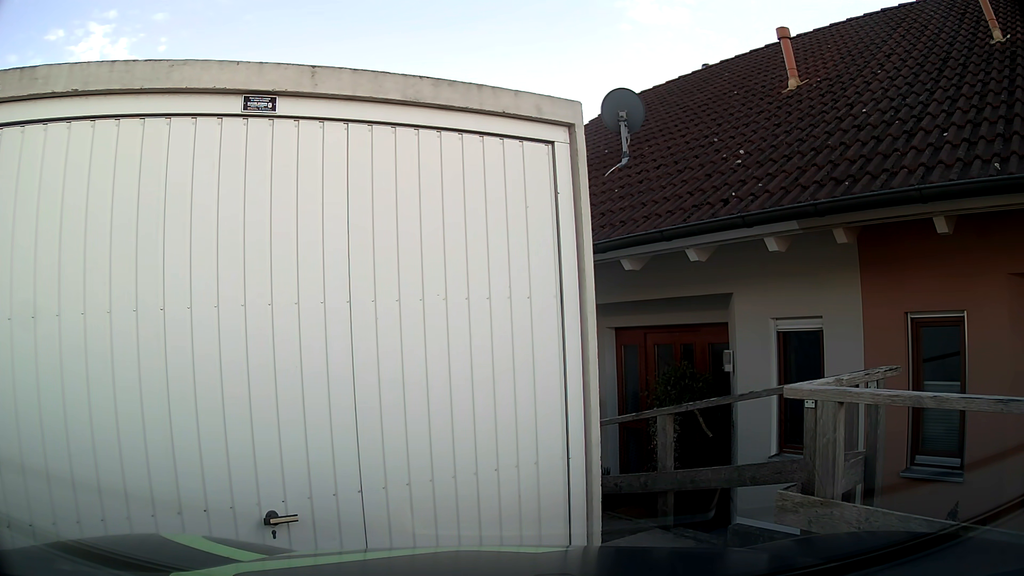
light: Day
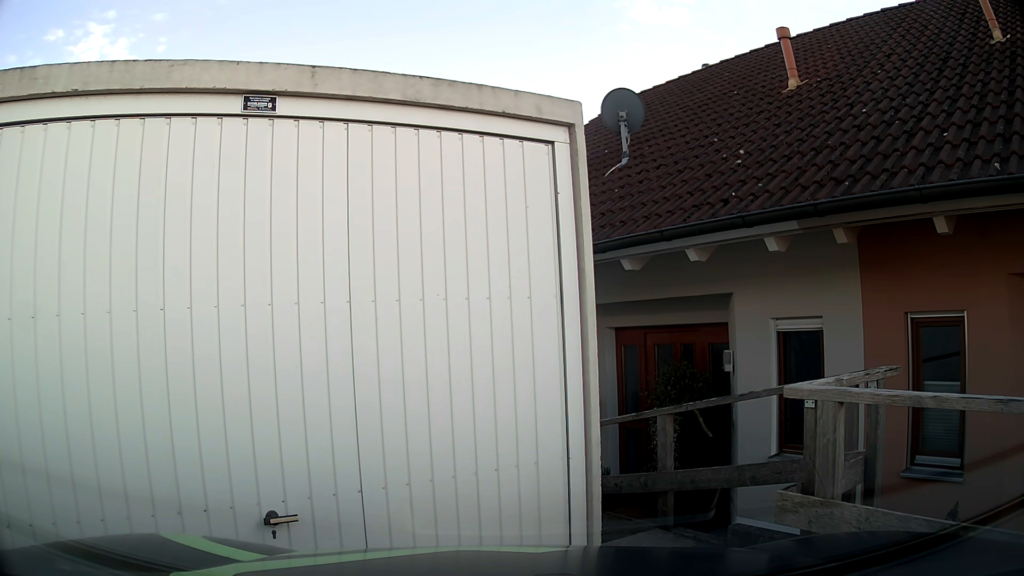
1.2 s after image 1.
(0.0, 0.0) m; 0°
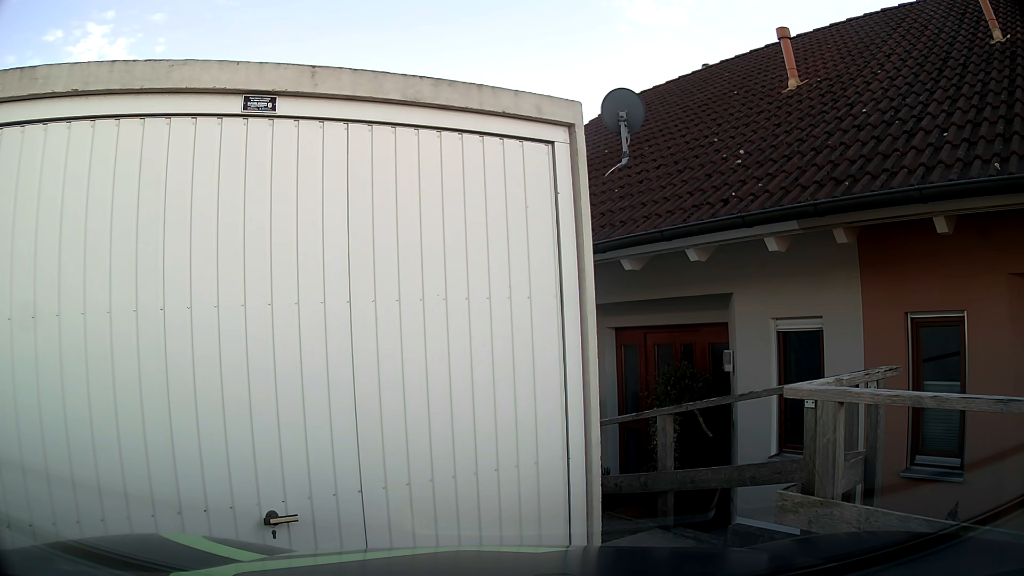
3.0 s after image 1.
(0.0, 0.0) m; 0°
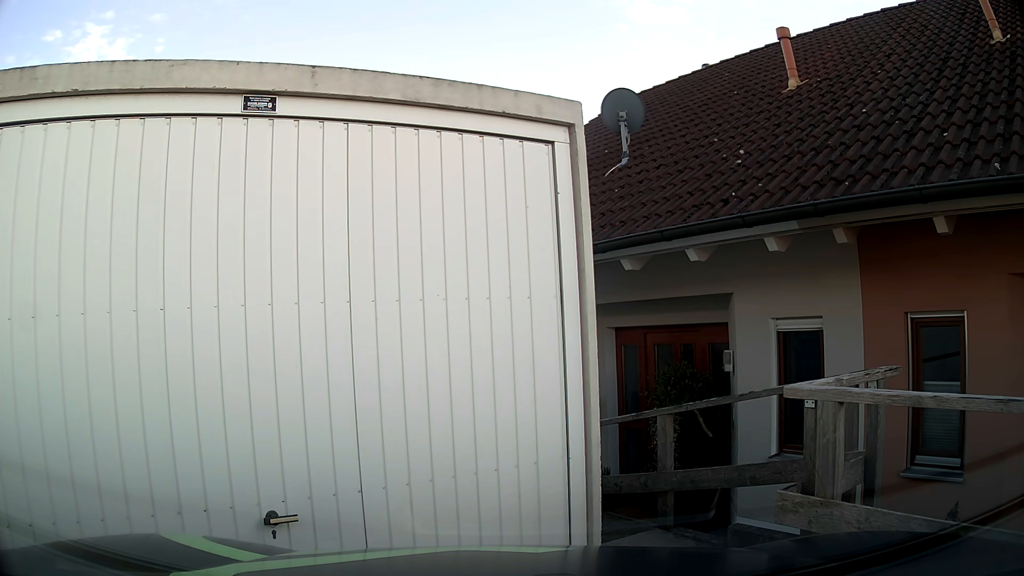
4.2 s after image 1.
(0.0, 0.0) m; 0°
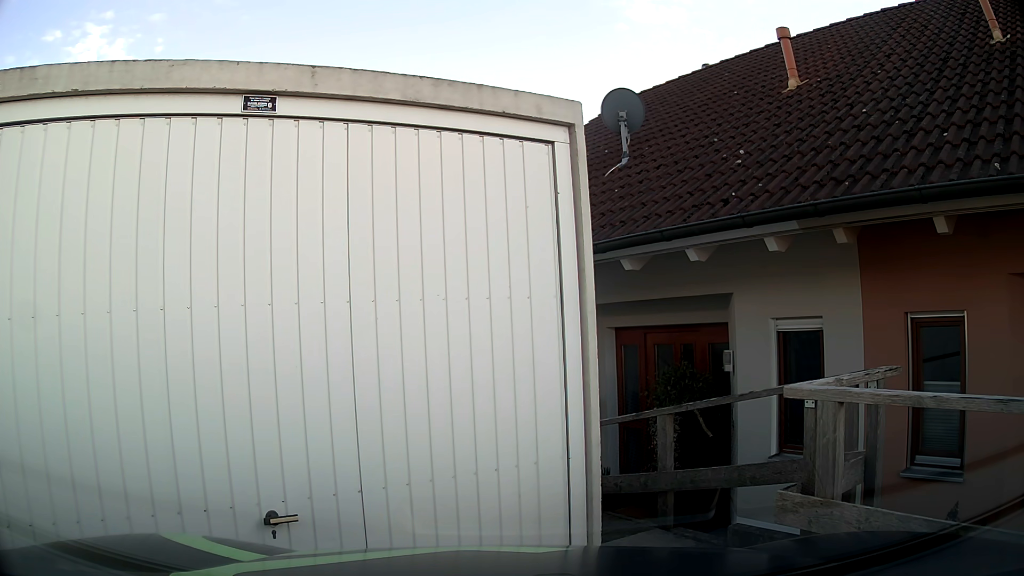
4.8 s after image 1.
(0.0, 0.0) m; 0°
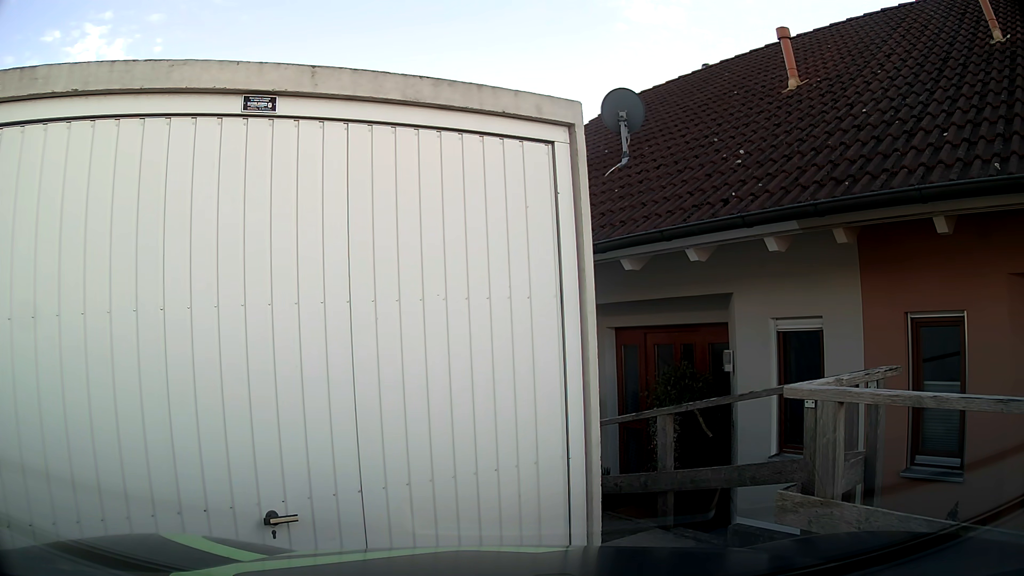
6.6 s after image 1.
(0.0, 0.0) m; 0°
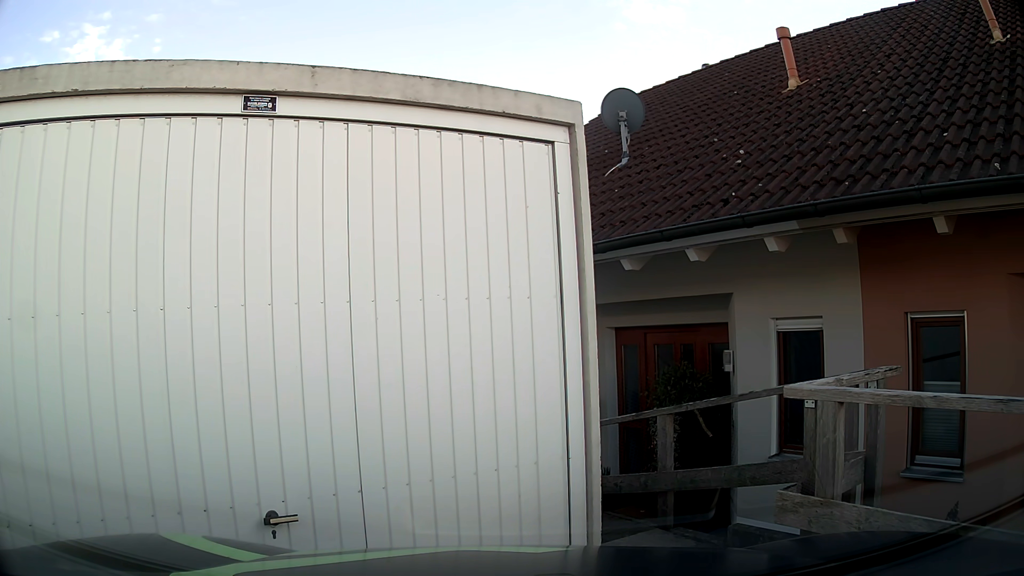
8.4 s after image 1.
(0.0, 0.0) m; 0°
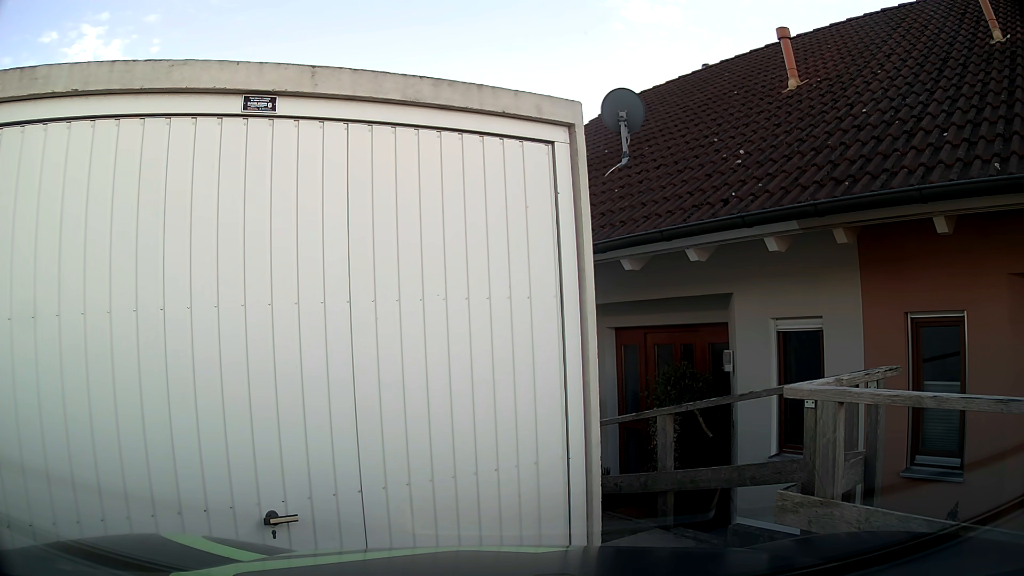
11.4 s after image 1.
(0.0, 0.0) m; 0°
